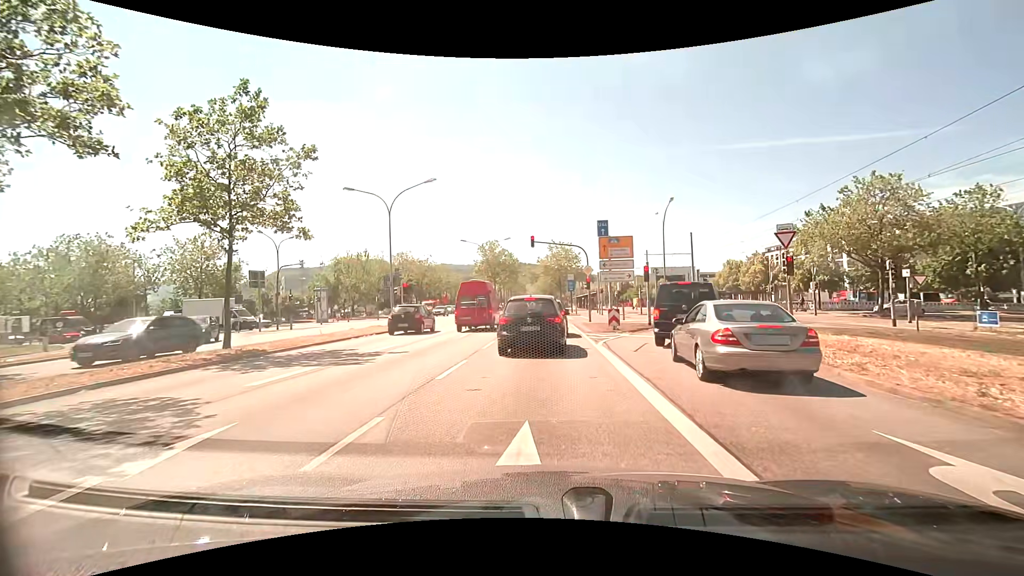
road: primary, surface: asphalt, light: Day
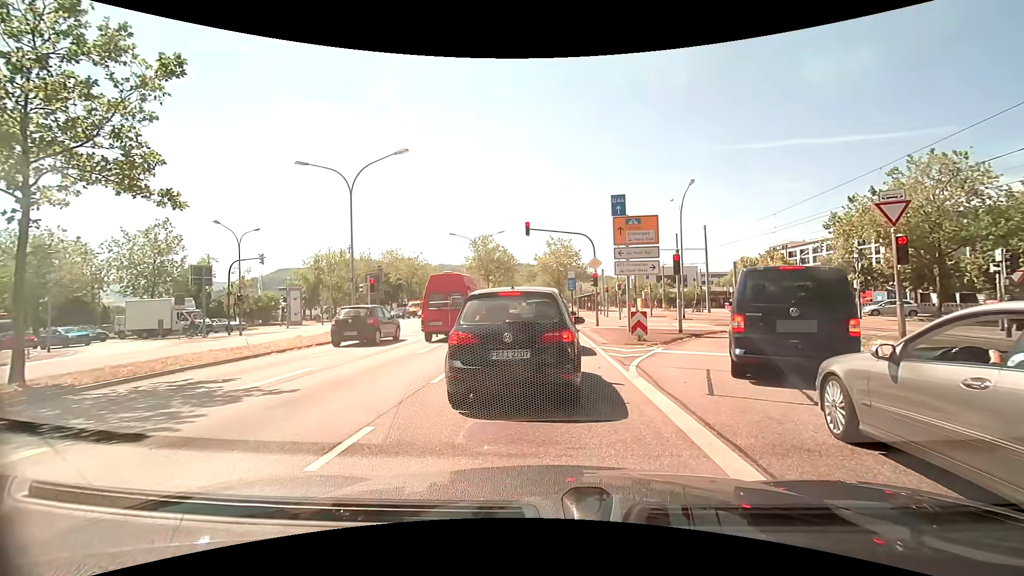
(-0.1, +6.0) m; 0°
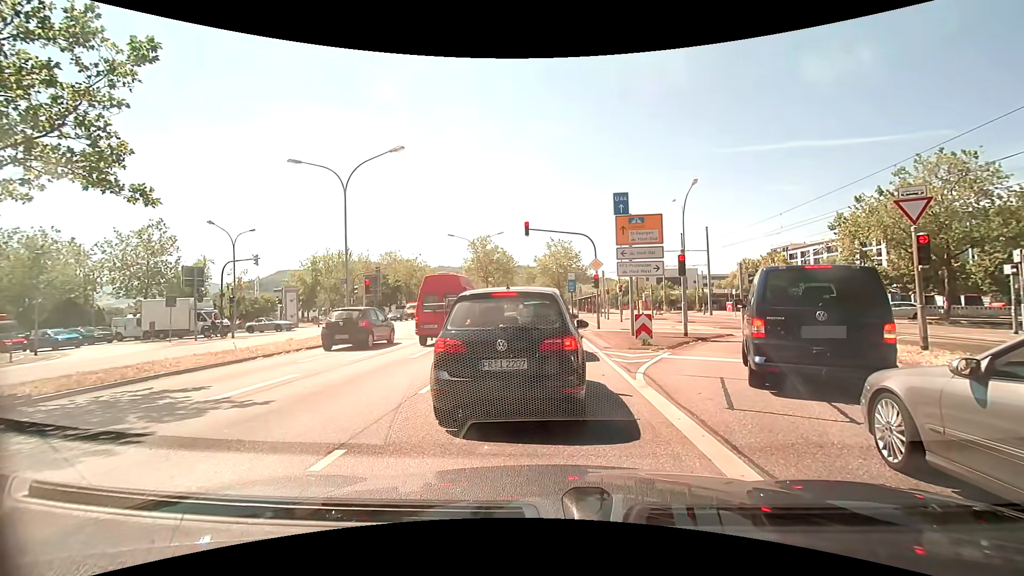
(0.0, +0.7) m; 0°
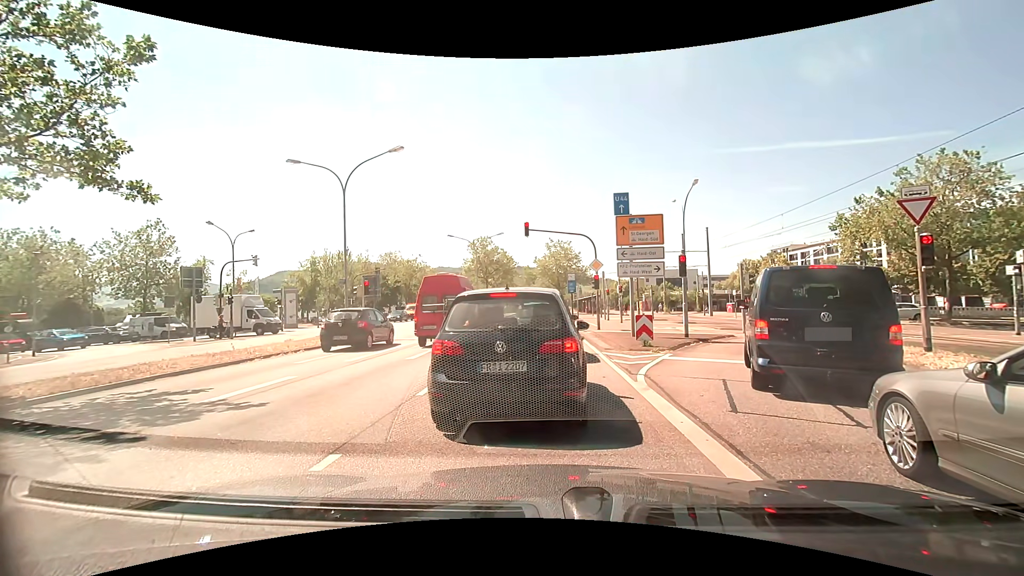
(0.0, +0.2) m; 0°
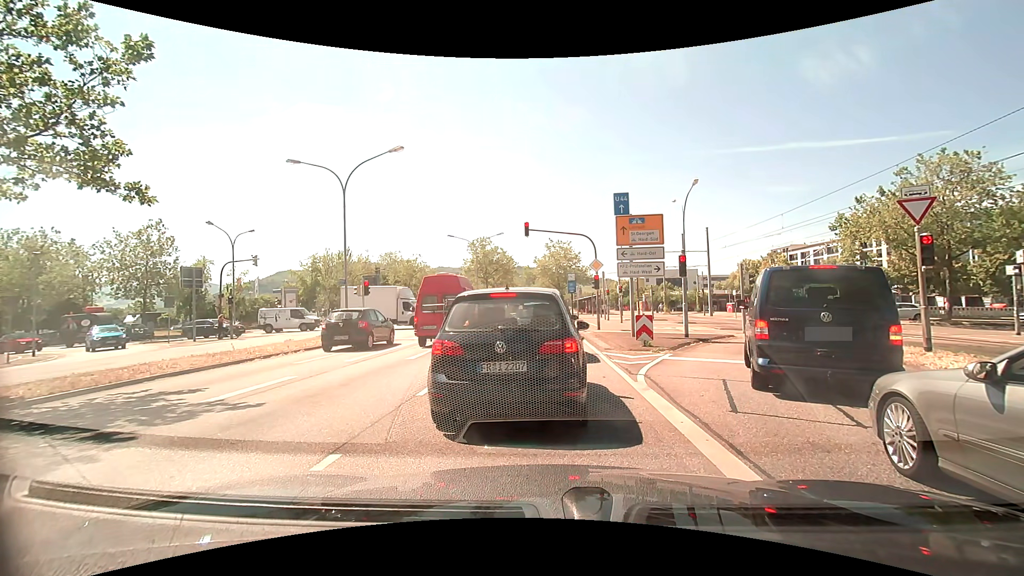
(0.0, 0.0) m; 0°
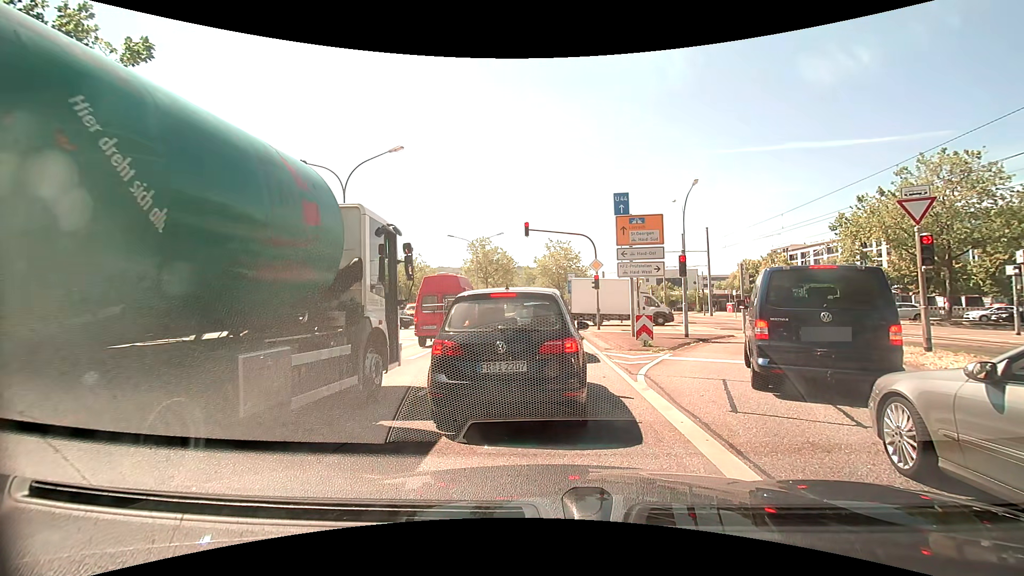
(0.0, 0.0) m; 0°
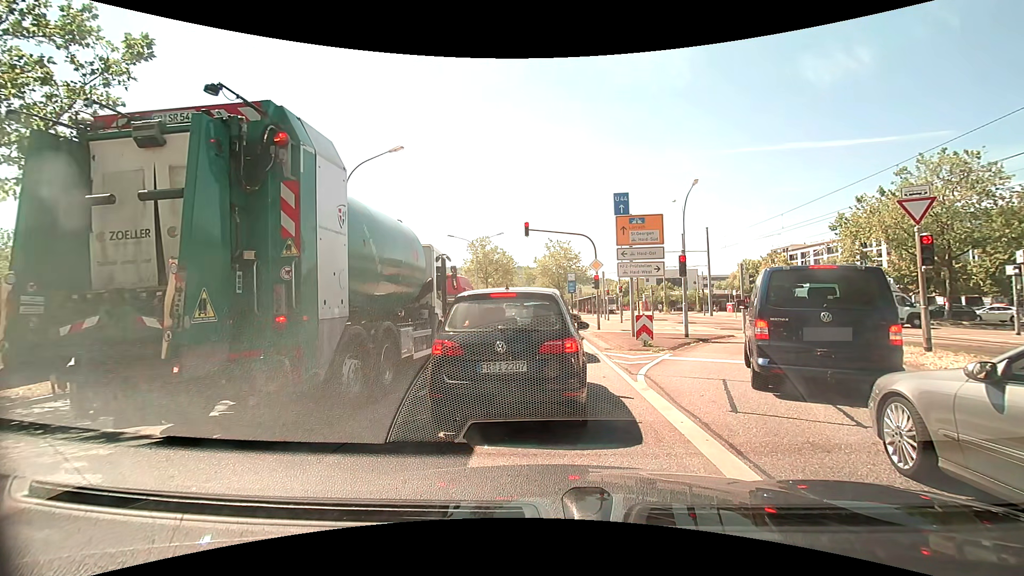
(0.0, 0.0) m; 0°
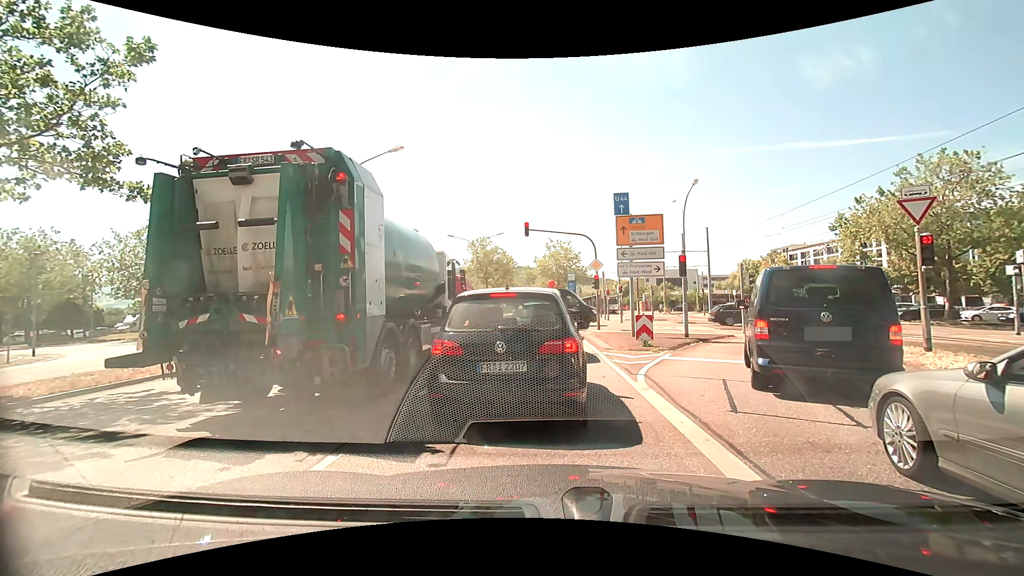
(0.0, 0.0) m; 0°
(0, +10) (0, +20) (0, +30) (0, +40) (0, +50) (0, +60) (0, +70) (0, +80) (0, +90) (-1, +100) m
